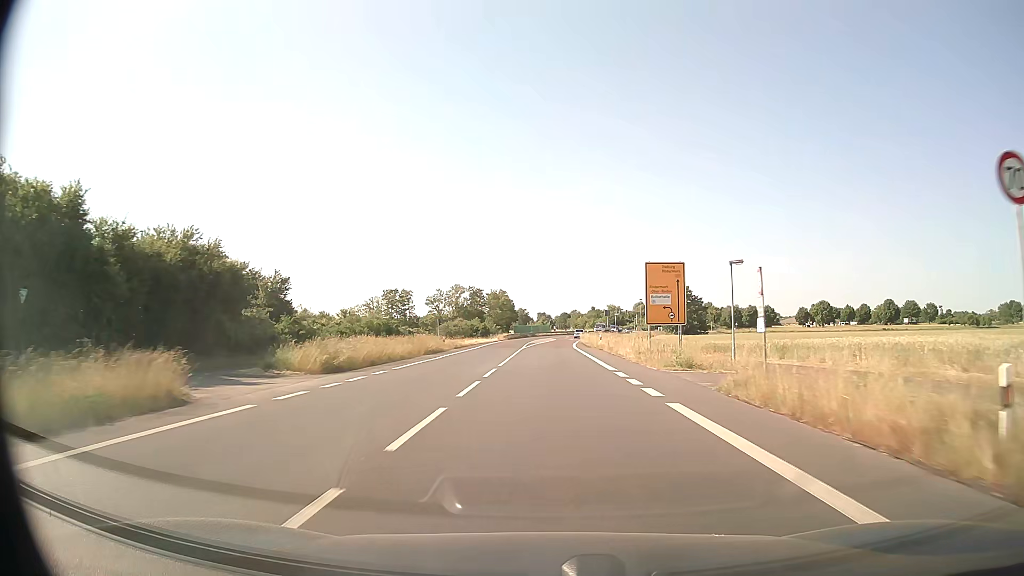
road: primary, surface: asphalt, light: Day
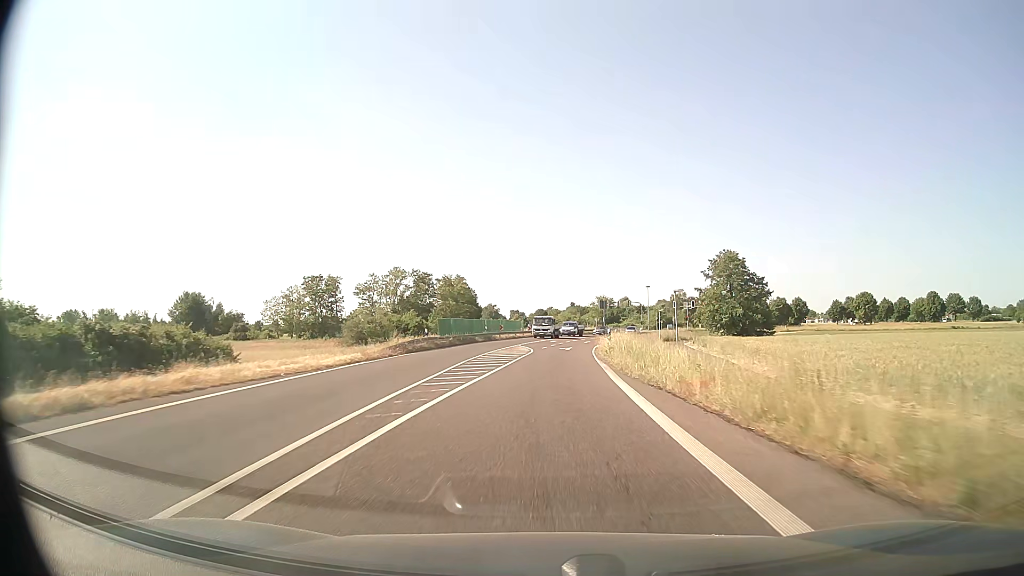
(+0.6, +56.3) m; +2°
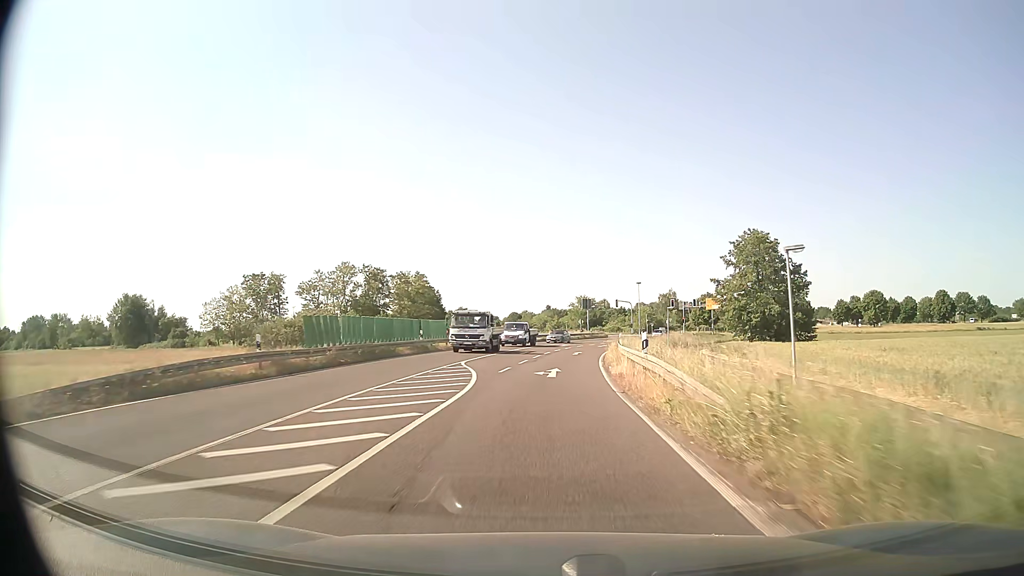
(+0.4, +22.6) m; +2°
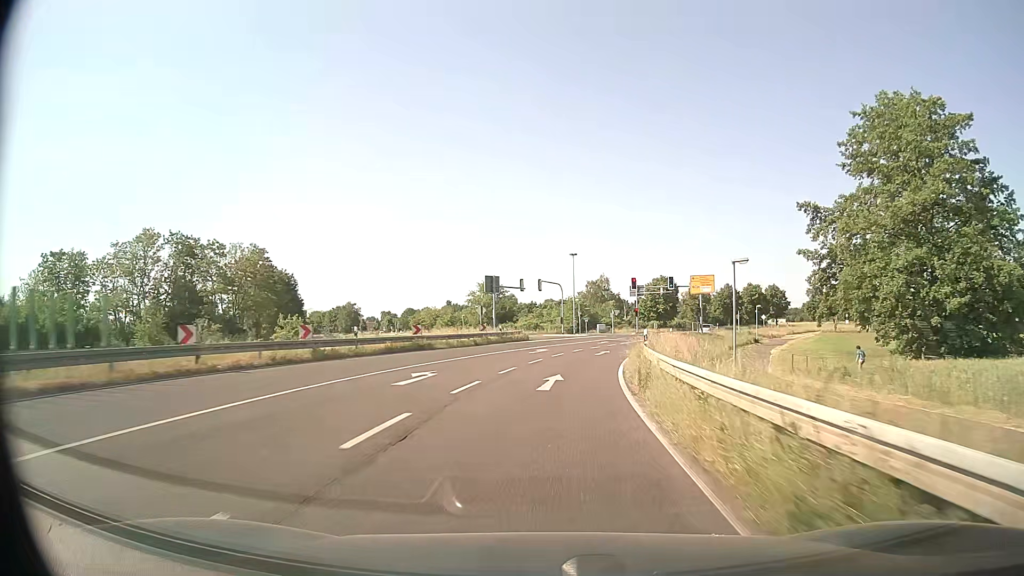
(+2.5, +45.0) m; +8°
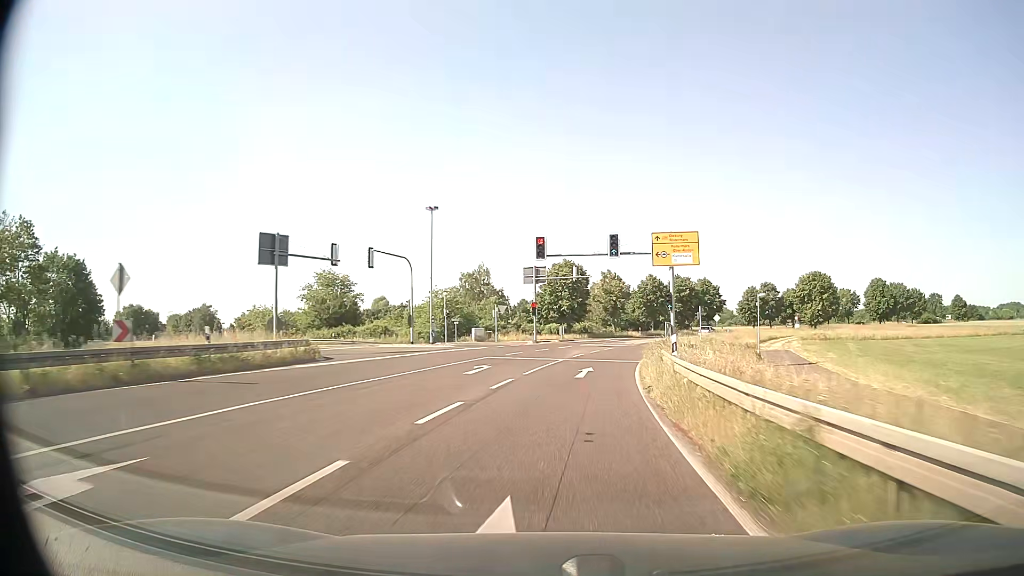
(+2.8, +33.6) m; +10°
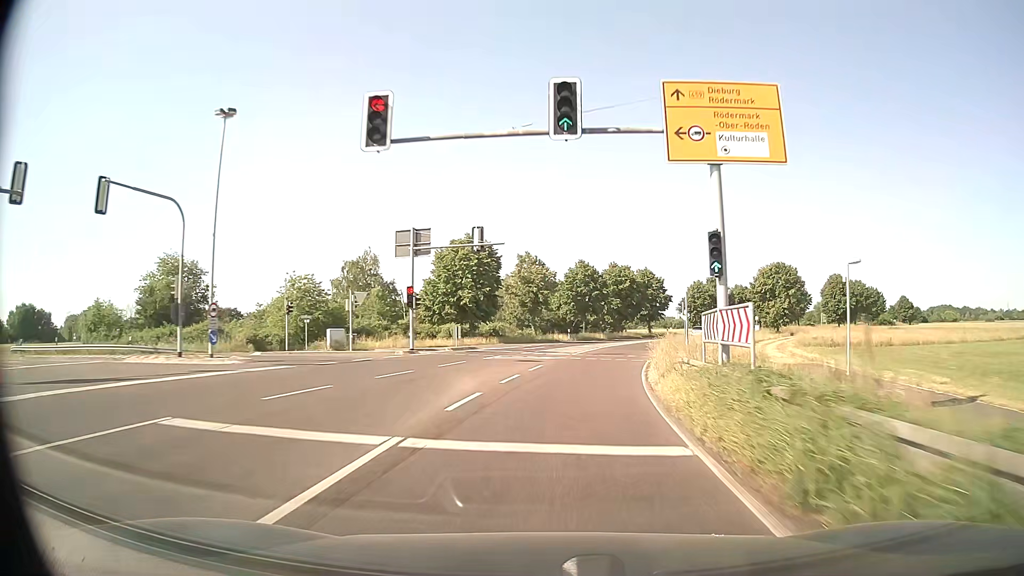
(+1.5, +22.5) m; +7°
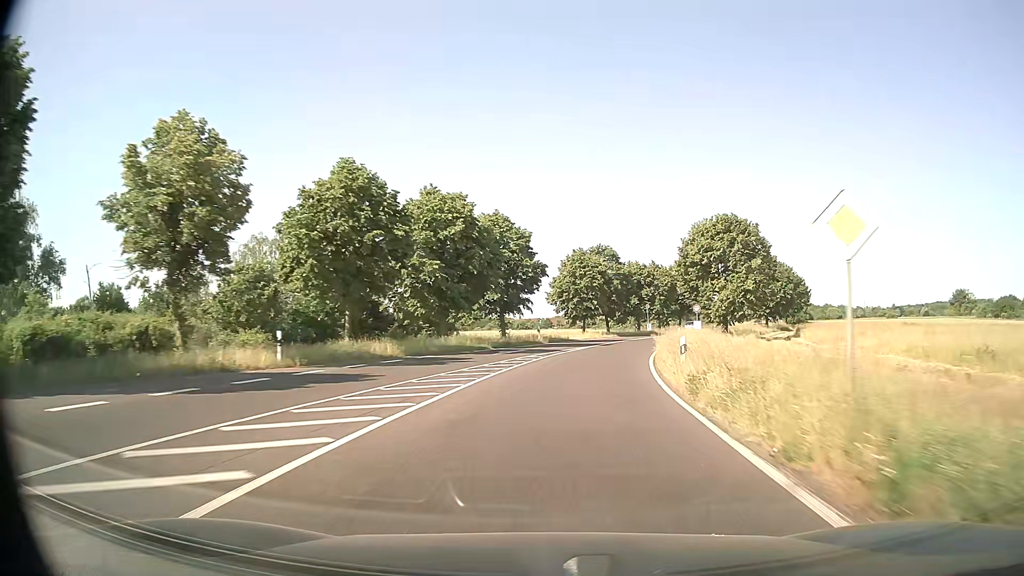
(+5.5, +44.6) m; +14°
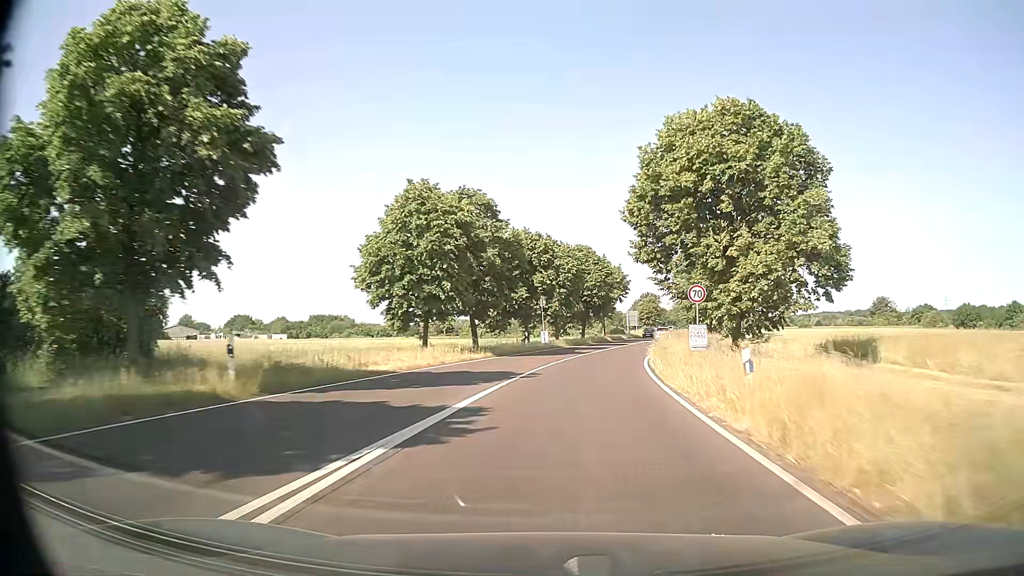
(+3.2, +33.5) m; +11°
(0, +10) (+1, +20) (+3, +30) (+5, +40) (+7, +49) (+10, +59) (+12, +69) (+15, +78) (+18, +88) (+20, +98) m
